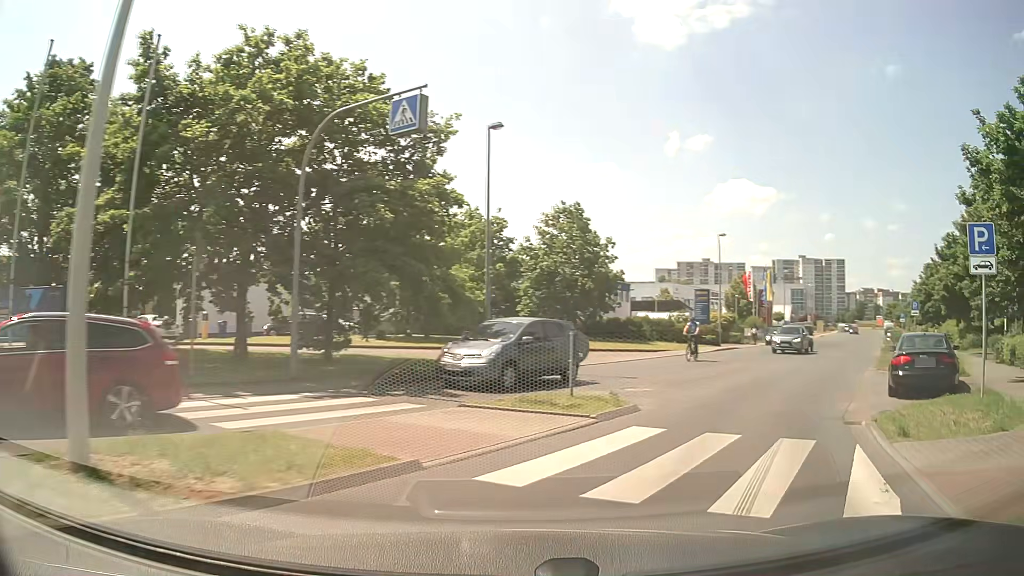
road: tertiary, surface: asphalt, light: Day
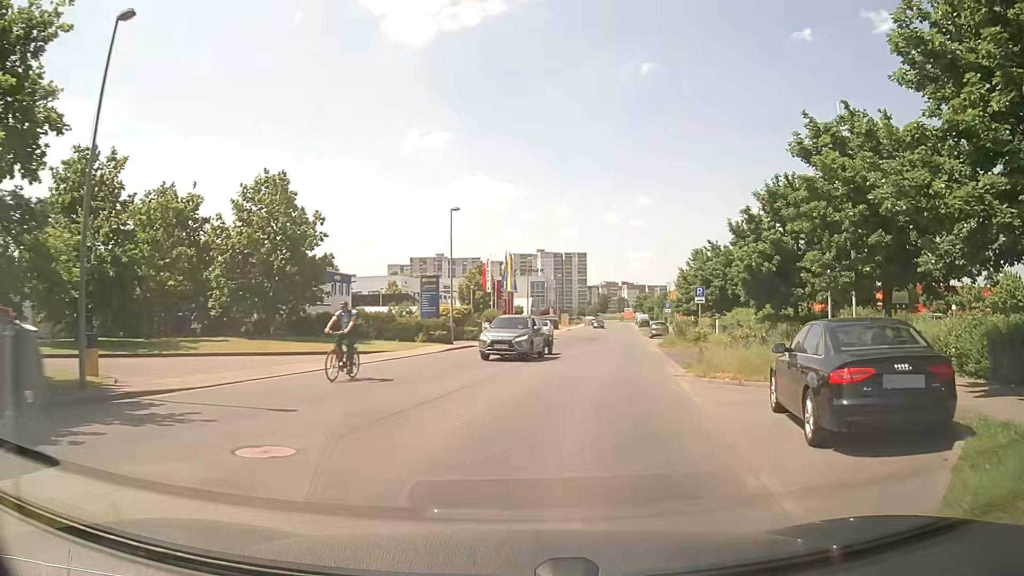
(+2.0, +8.3) m; +23°
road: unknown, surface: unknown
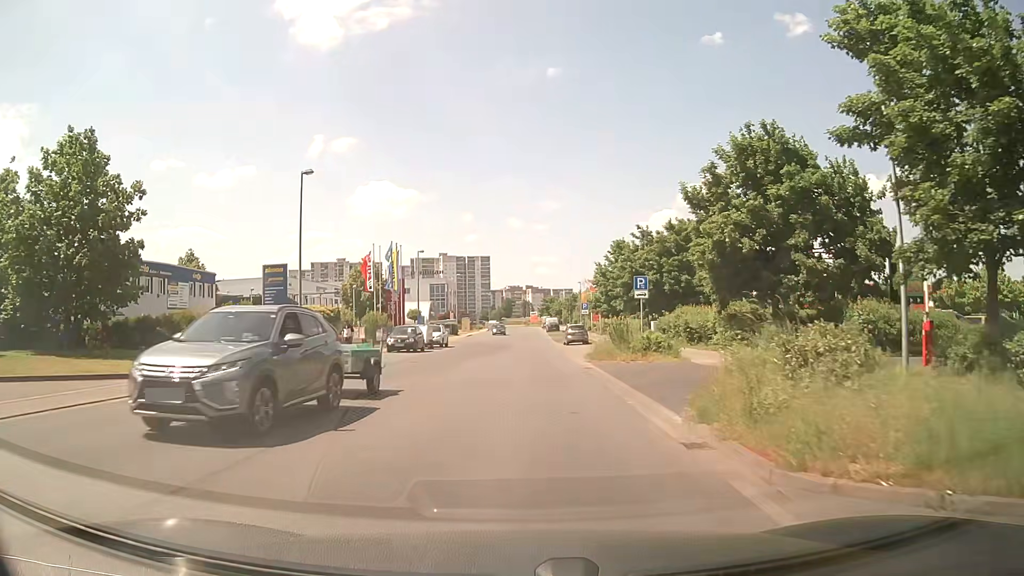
(+1.0, +10.9) m; +8°
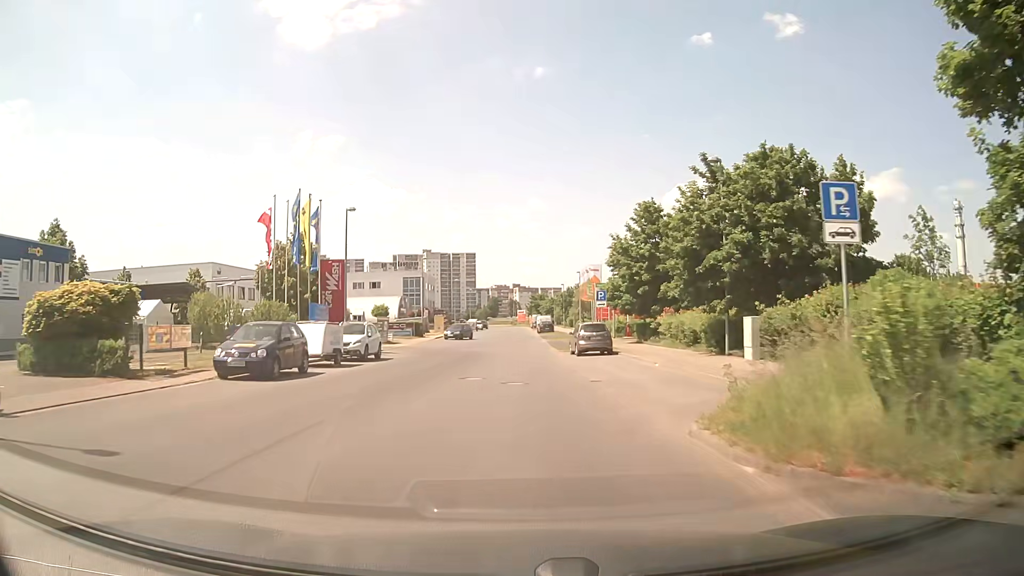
(+0.4, +20.3) m; +1°
(0, +10) (0, +20) (0, +30) (0, +40) (0, +50) (0, +60) (0, +70) (0, +80) (0, +90) (+1, +100) m
